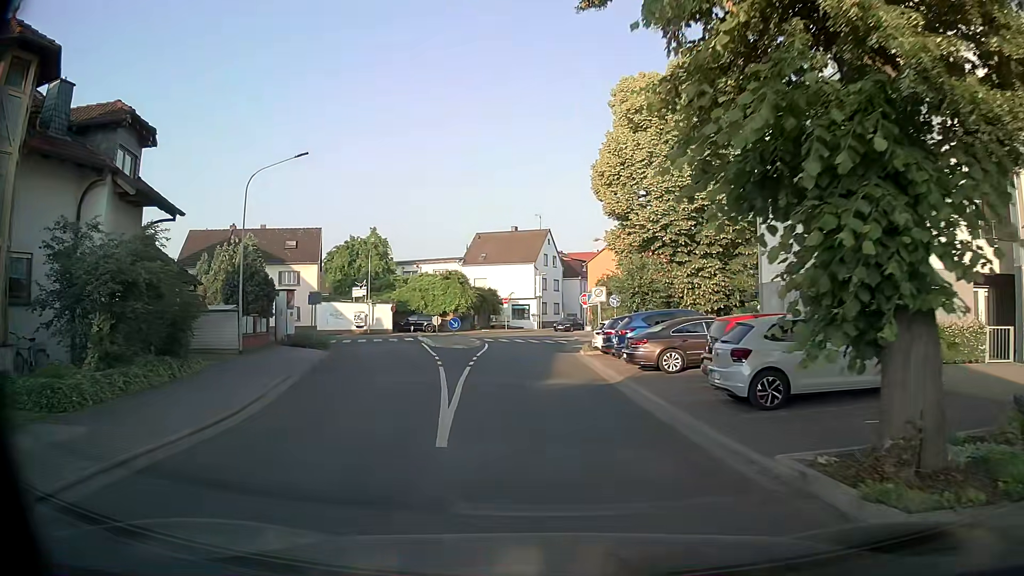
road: residential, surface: asphalt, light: Day
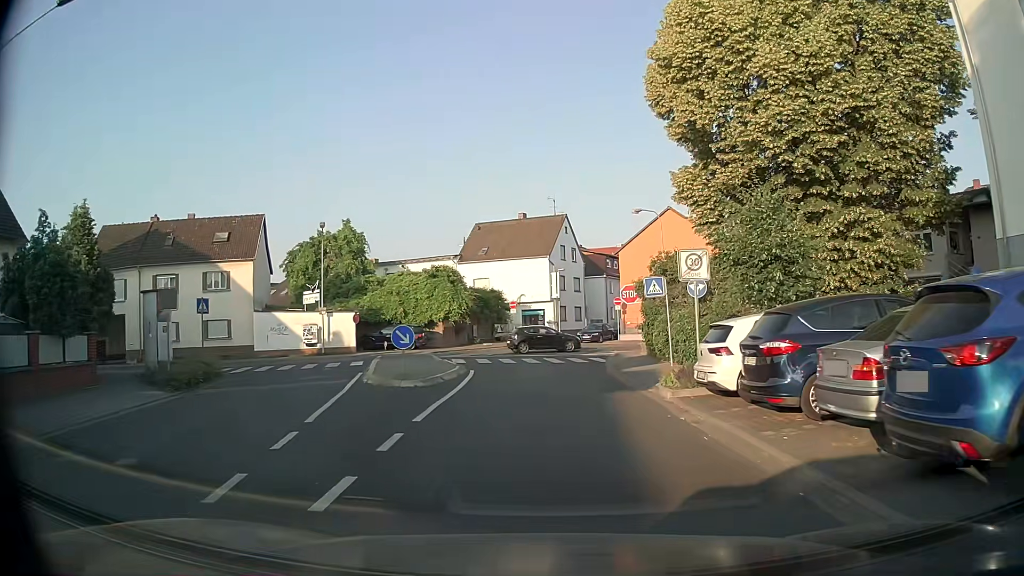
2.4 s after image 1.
(-0.2, +16.2) m; 0°
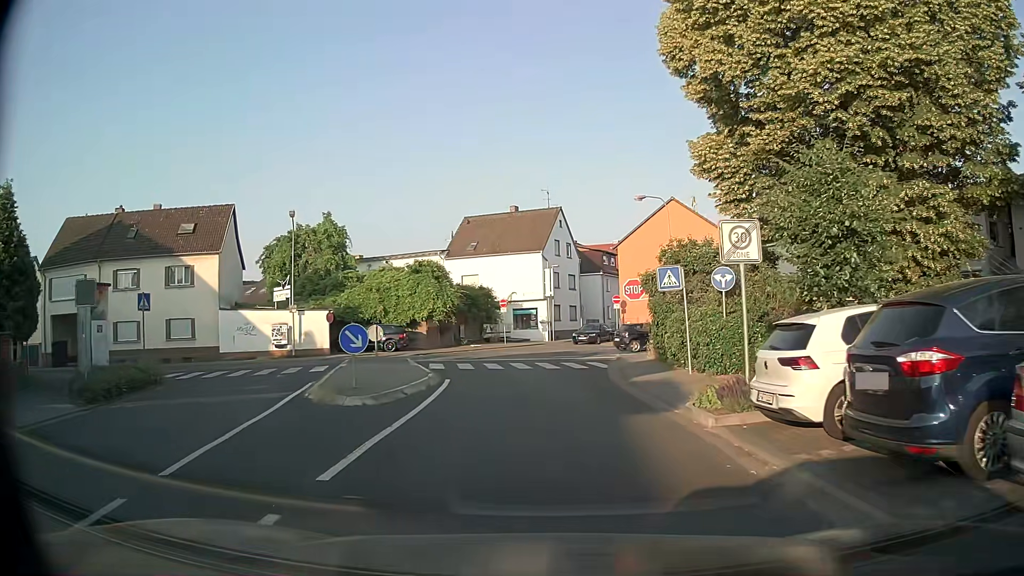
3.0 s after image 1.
(0.0, +3.9) m; 0°
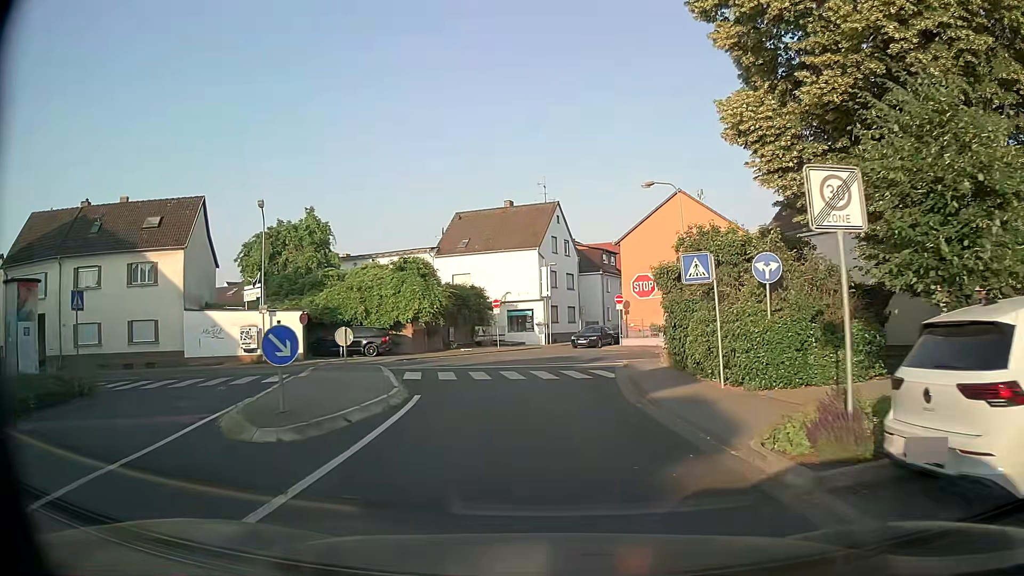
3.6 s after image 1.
(0.0, +3.7) m; +1°
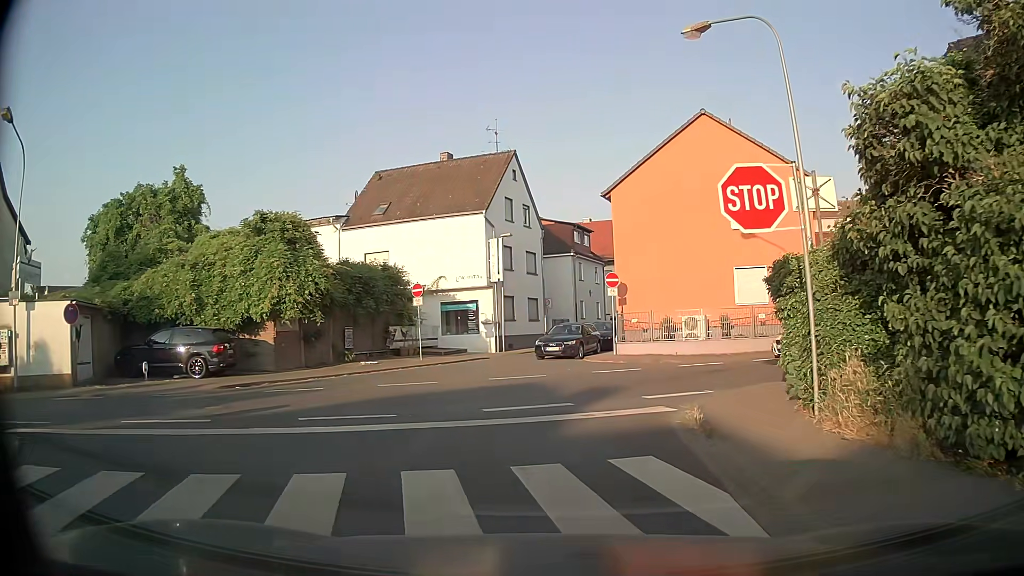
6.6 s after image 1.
(+0.1, +16.2) m; +2°
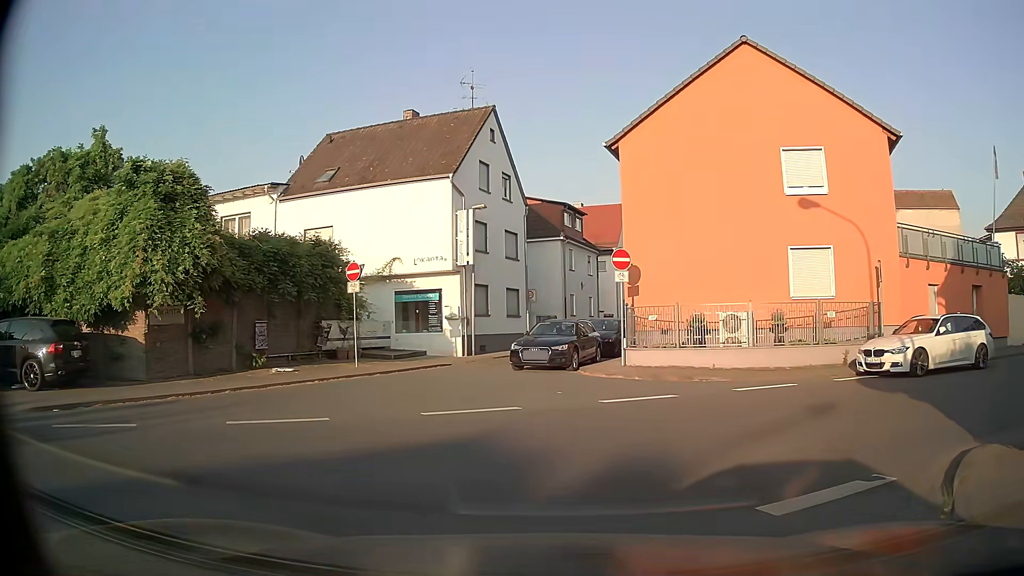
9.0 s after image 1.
(+0.2, +7.4) m; -1°
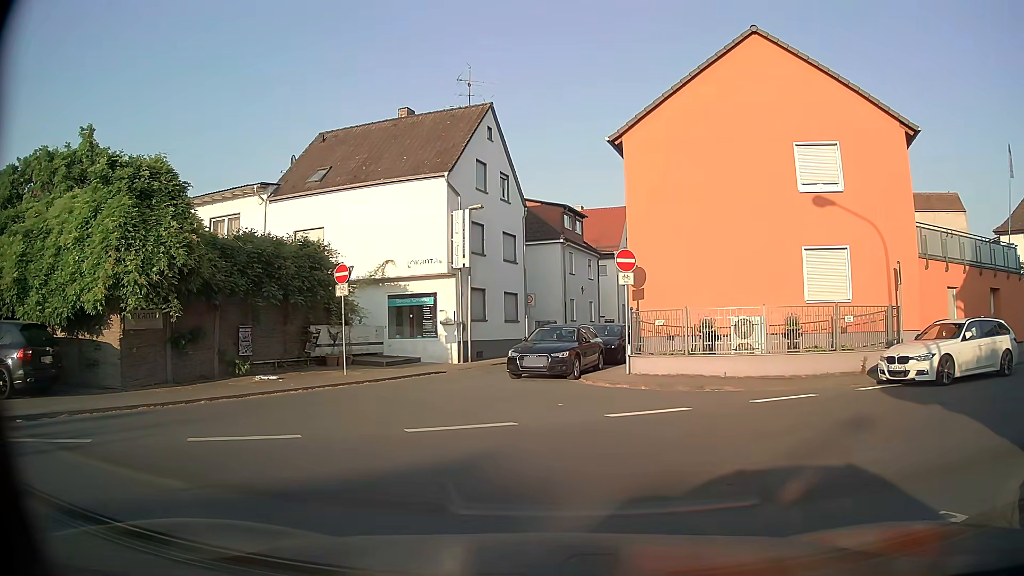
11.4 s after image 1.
(0.0, +1.1) m; 0°
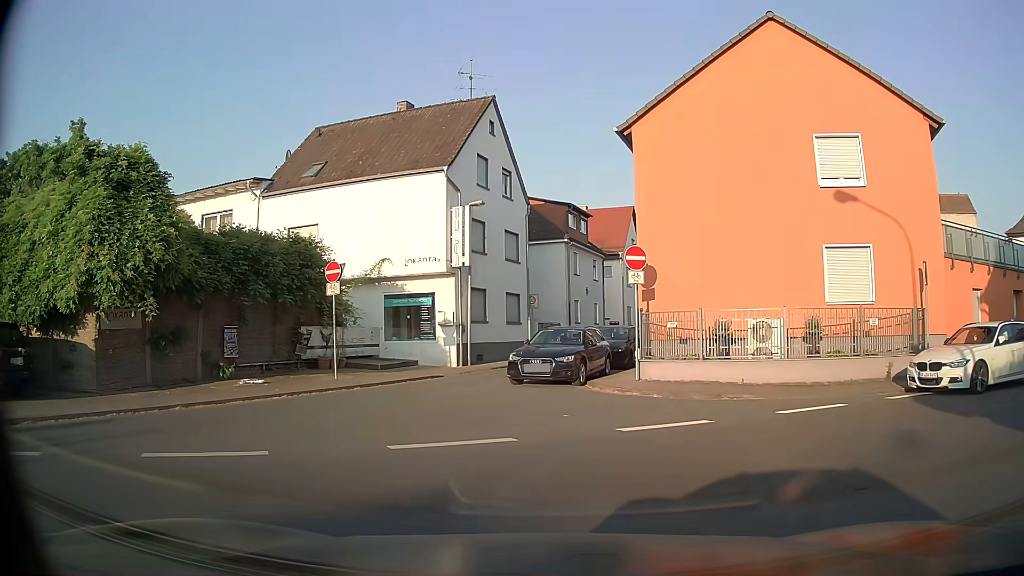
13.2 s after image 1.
(0.0, +1.3) m; 0°
